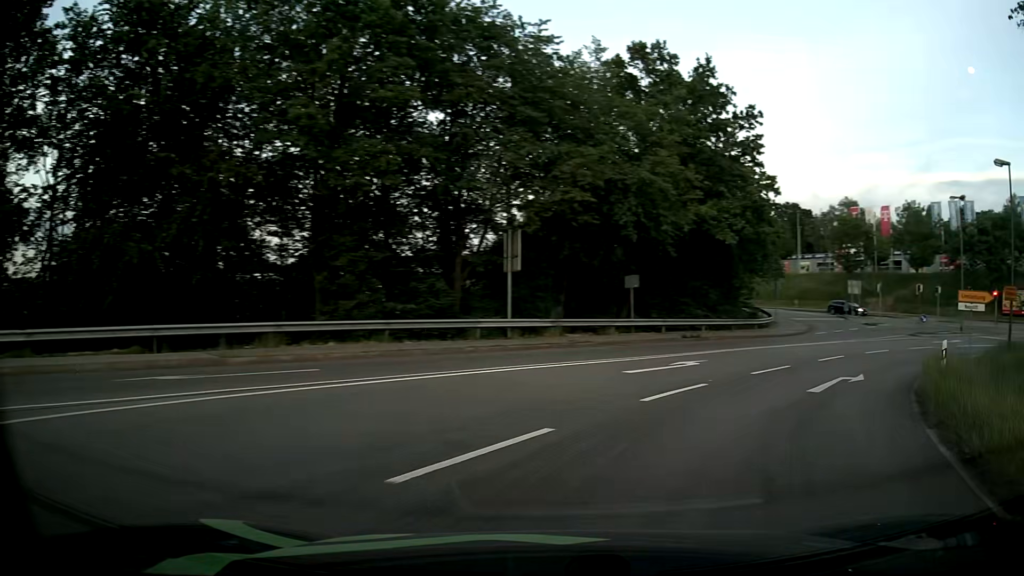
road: primary_link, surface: asphalt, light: Day
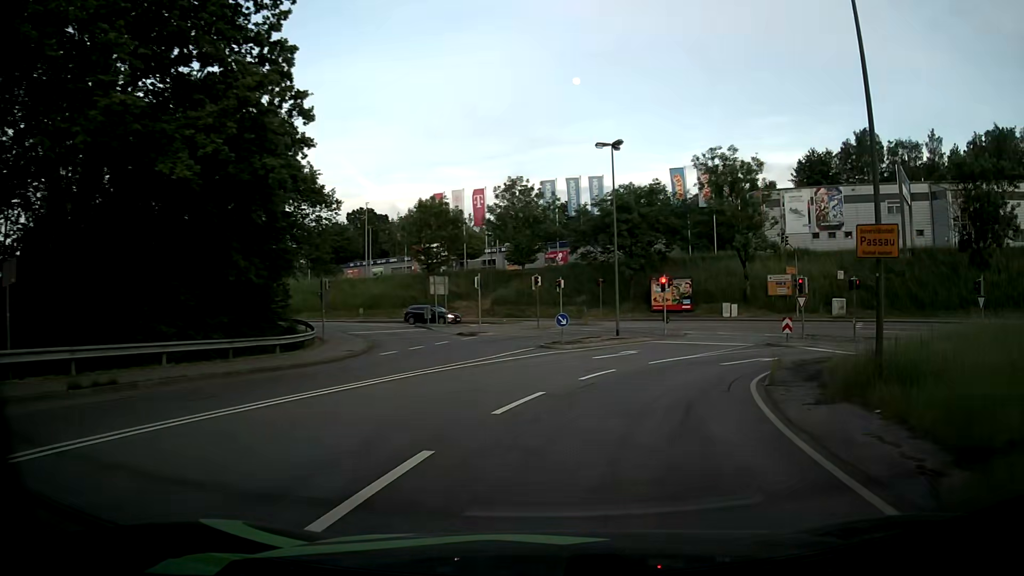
(+6.7, +16.6) m; +37°
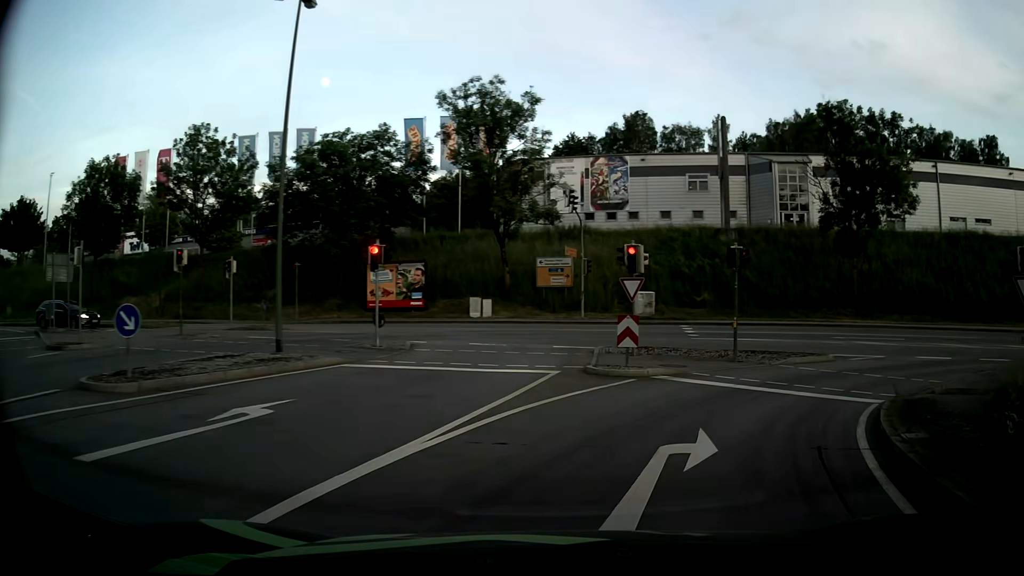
(+2.8, +17.1) m; +22°
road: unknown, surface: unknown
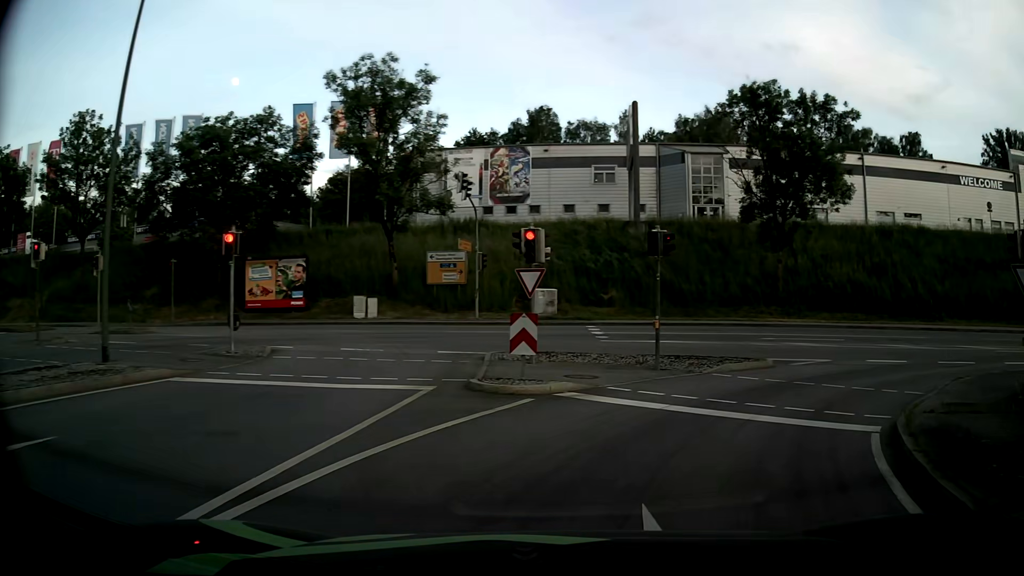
(+0.2, +3.6) m; +8°
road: primary_link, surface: asphalt
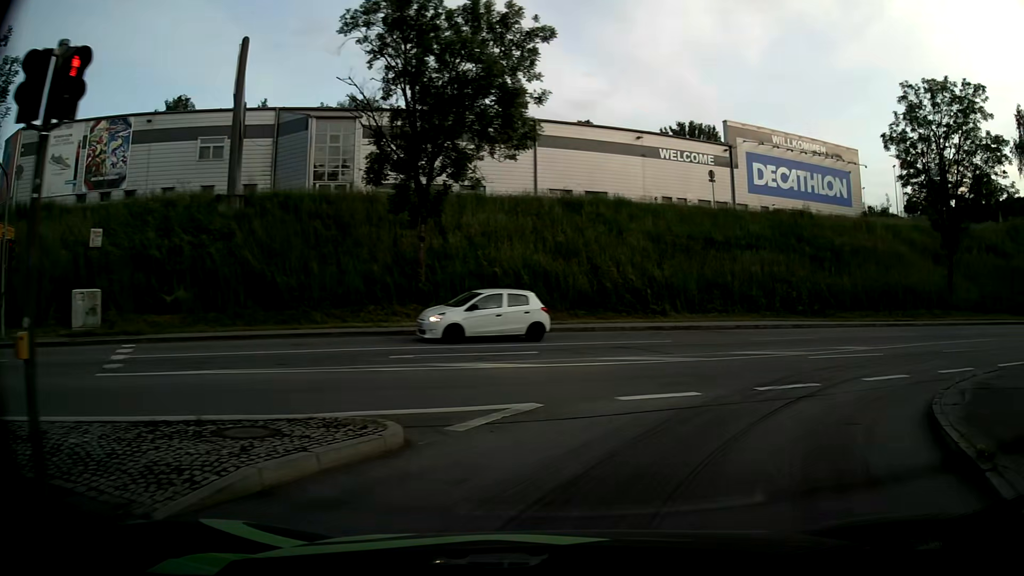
(+3.1, +11.5) m; +31°
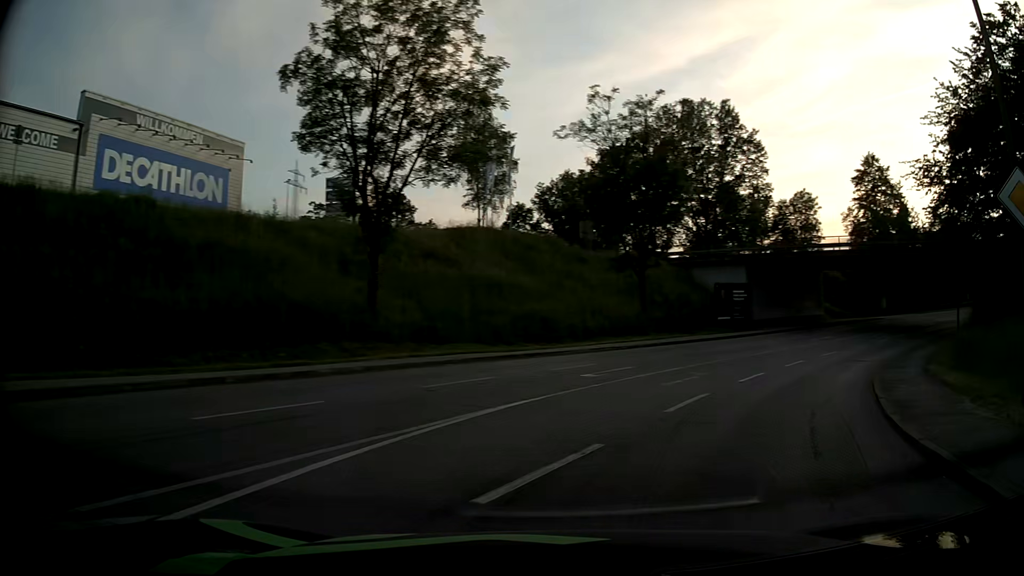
(+7.2, +16.2) m; +50°
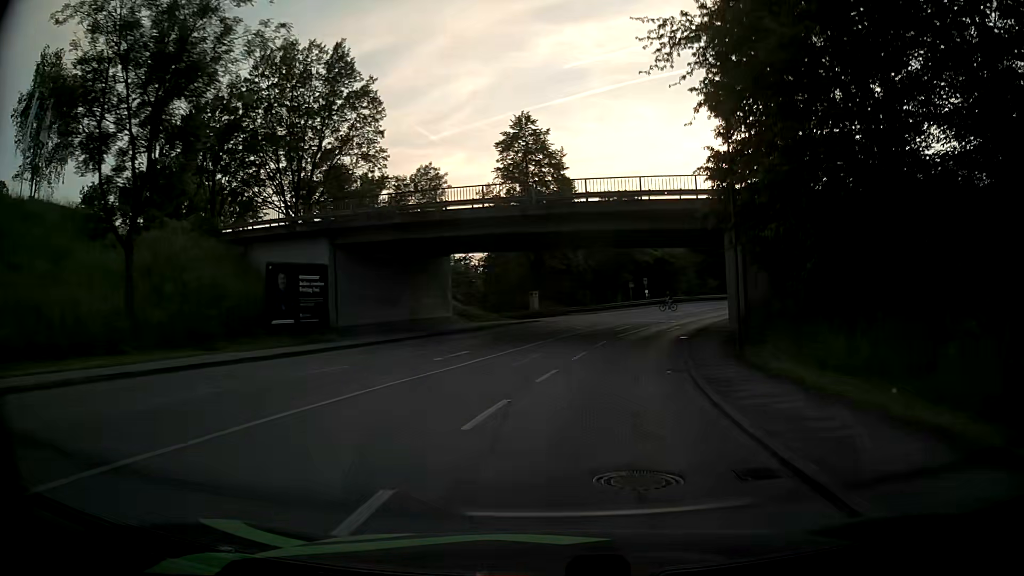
(+7.2, +19.0) m; +33°
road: tertiary
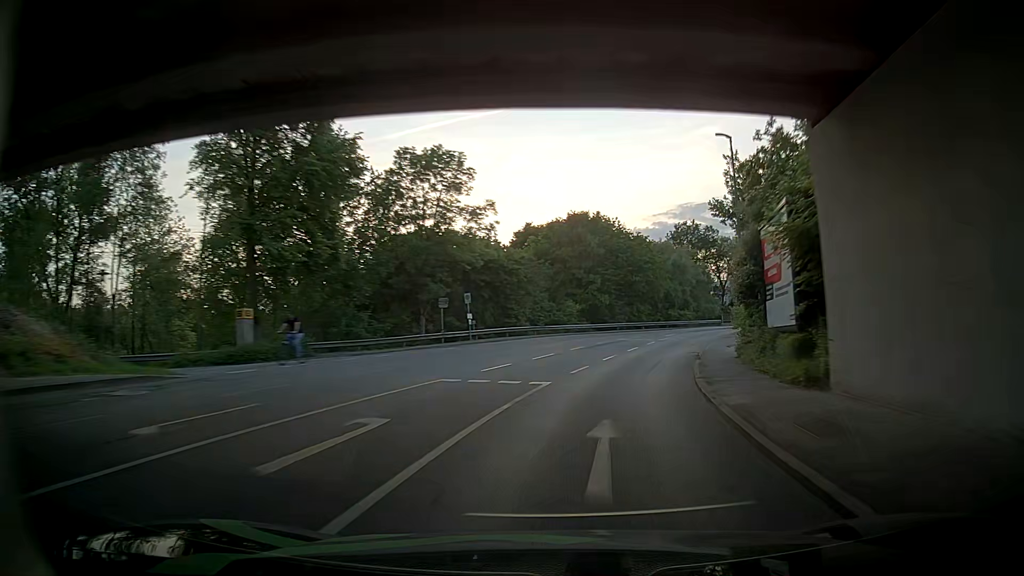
(+4.4, +31.9) m; +14°
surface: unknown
(0, +10) (+2, +20) (+4, +30) (+7, +39) (+11, +48) (+15, +57) (+21, +66) (+27, +73) (+34, +81) (+40, +88) m
